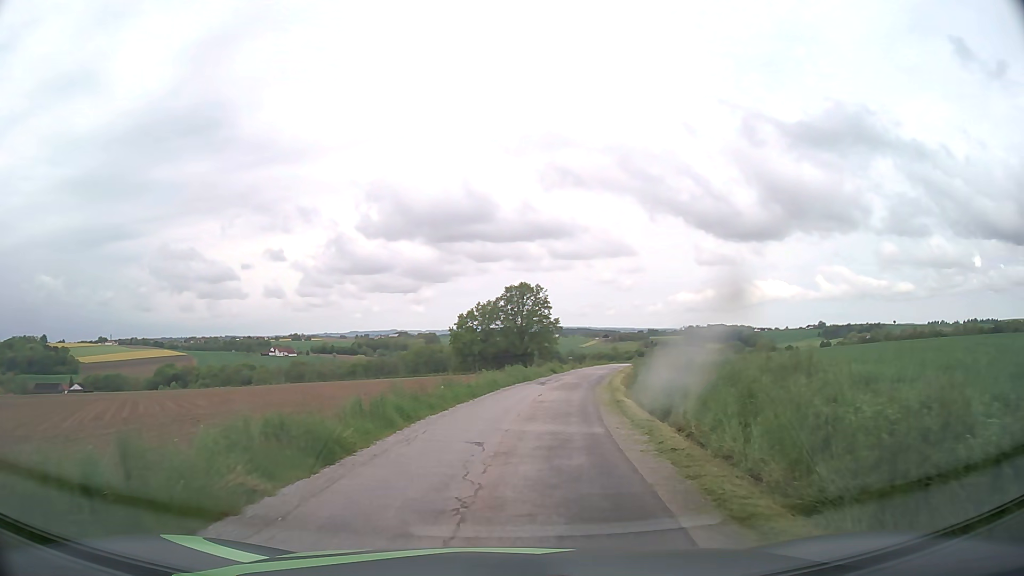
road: unclassified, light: Day
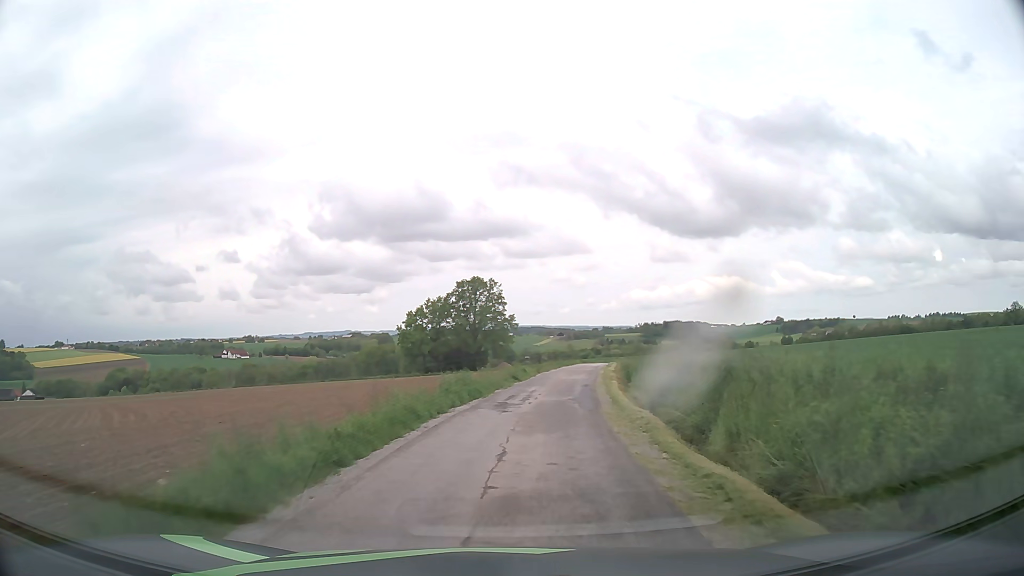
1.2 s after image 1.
(+0.4, +12.4) m; +3°
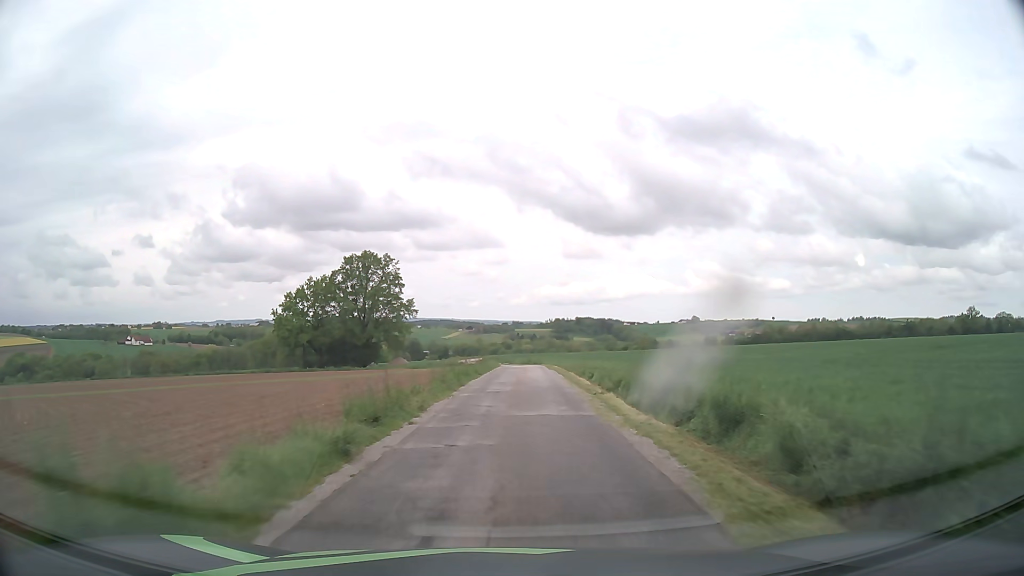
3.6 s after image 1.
(+2.5, +32.2) m; +8°
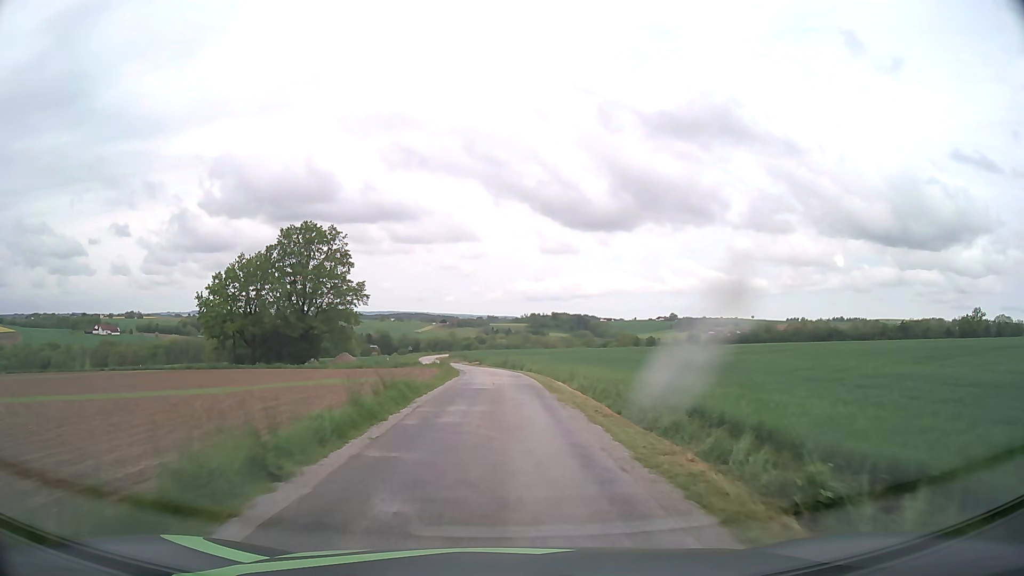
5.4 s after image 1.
(+0.8, +26.0) m; +2°
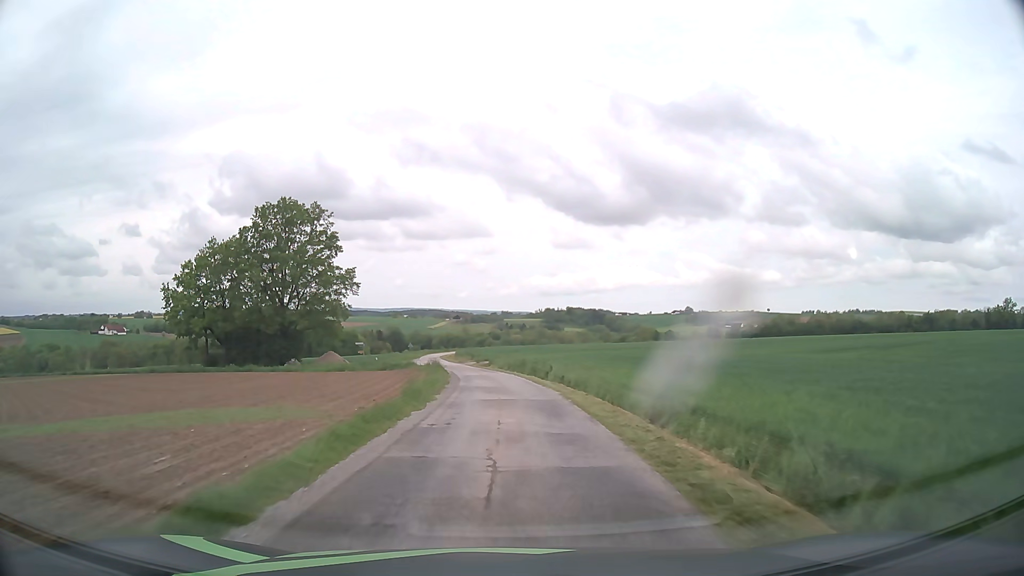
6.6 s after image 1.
(-0.2, +17.5) m; -1°
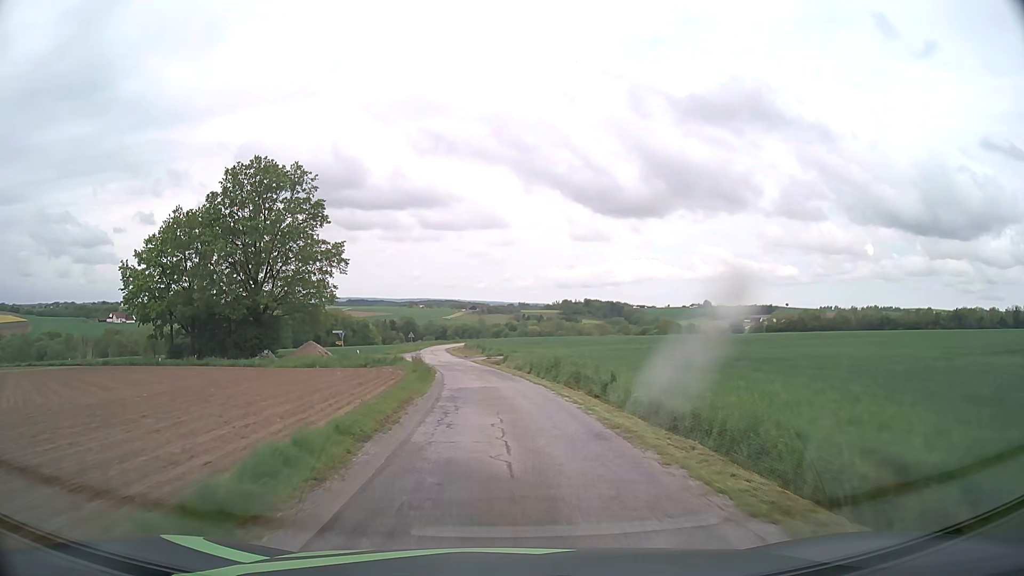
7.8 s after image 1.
(-0.3, +17.1) m; -1°
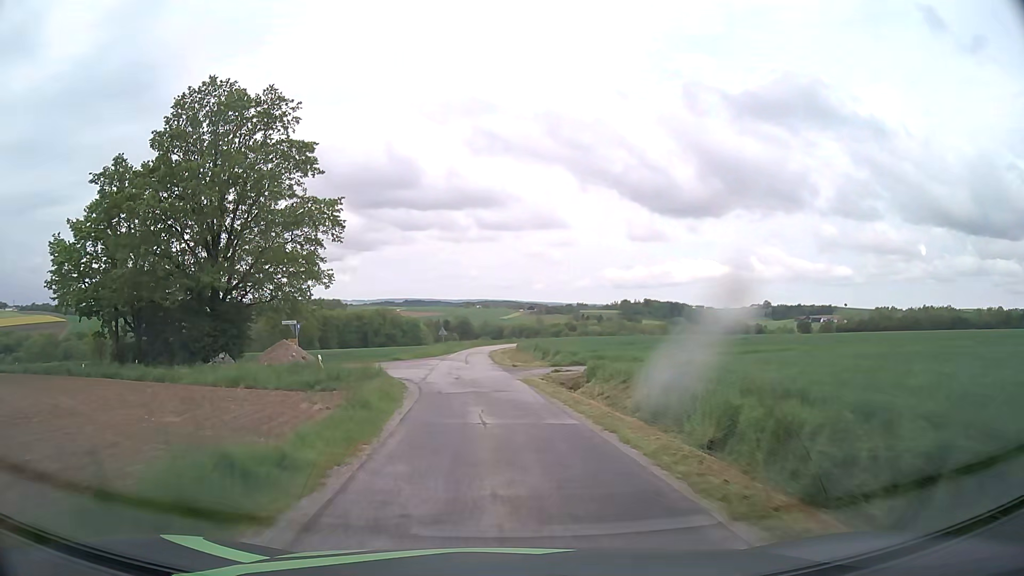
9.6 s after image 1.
(-1.0, +26.5) m; -5°
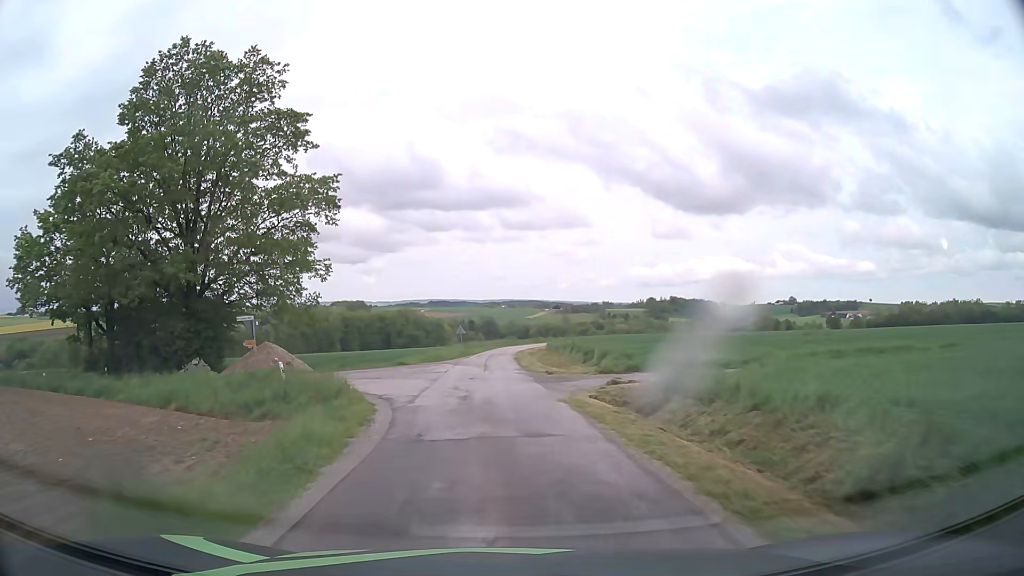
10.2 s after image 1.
(-0.2, +9.2) m; -2°
(0, +10) (-1, +20) (-1, +30) (-1, +40) (-1, +50) (0, +60) (+1, +70) (+2, +80) (+4, +90) (+7, +99) m
